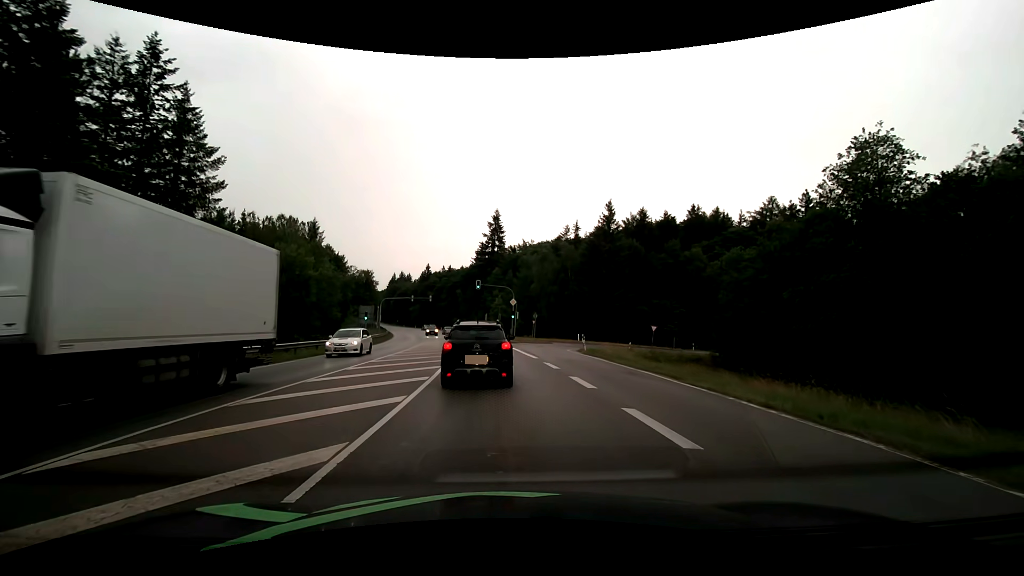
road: secondary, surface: asphalt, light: Day
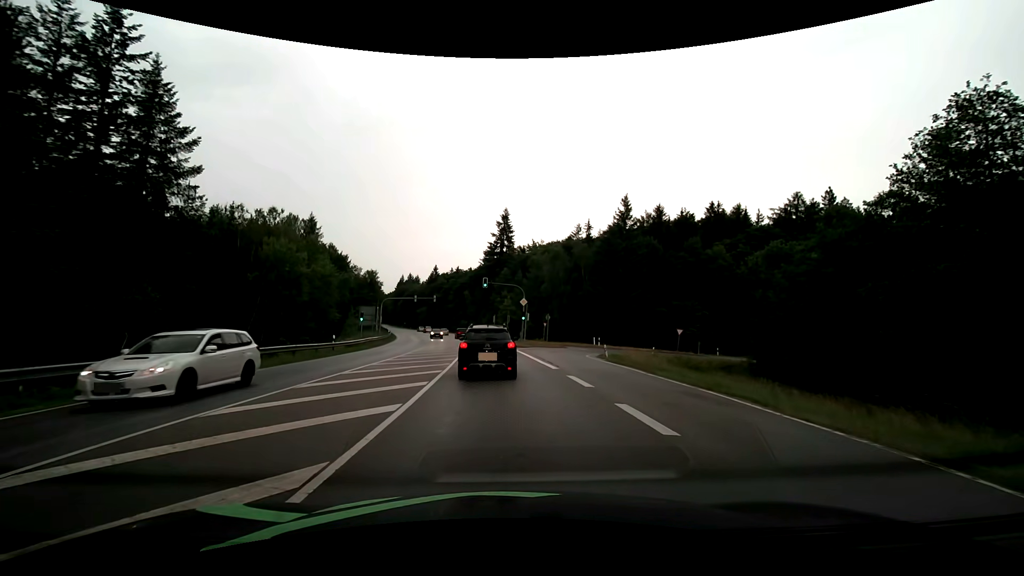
(-0.1, +5.3) m; -1°
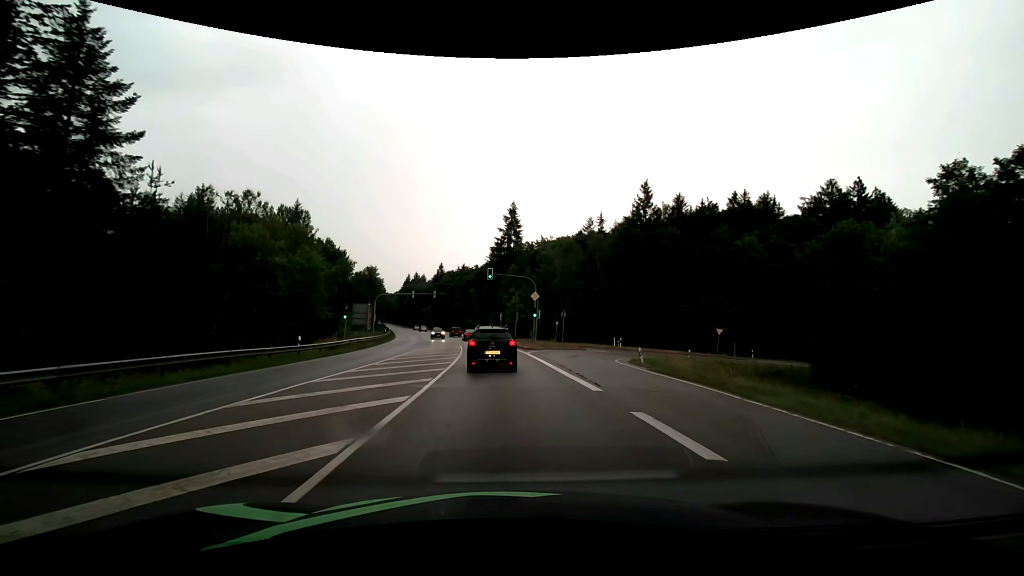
(-0.2, +7.5) m; -2°
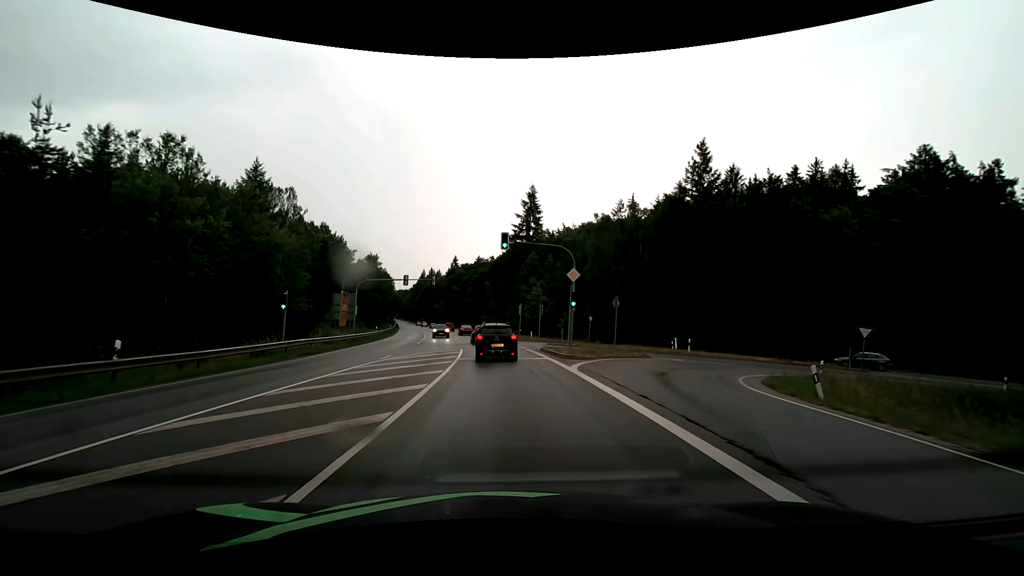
(-0.2, +14.9) m; -2°
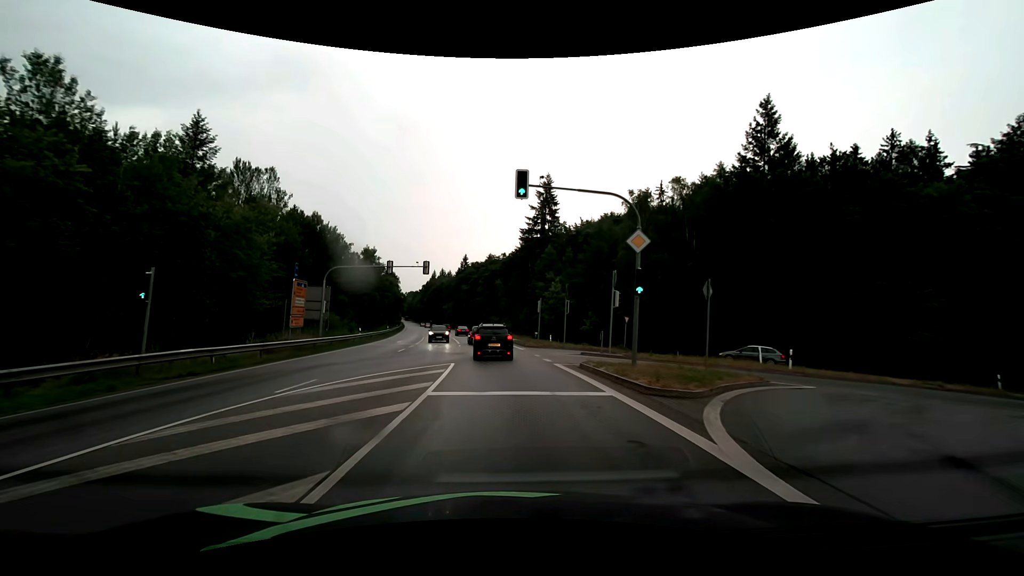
(-0.2, +11.6) m; -1°
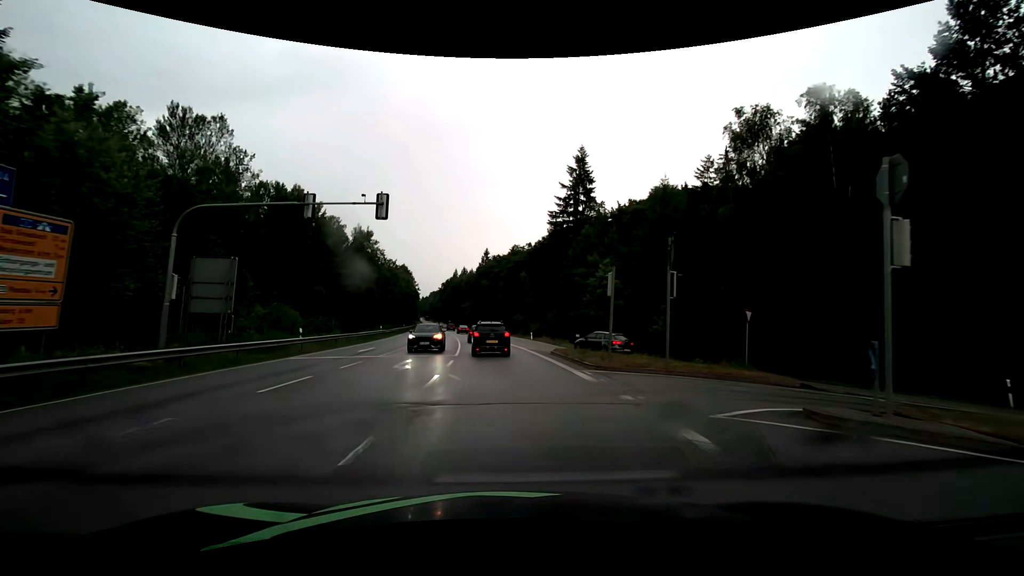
(-0.5, +18.8) m; -3°
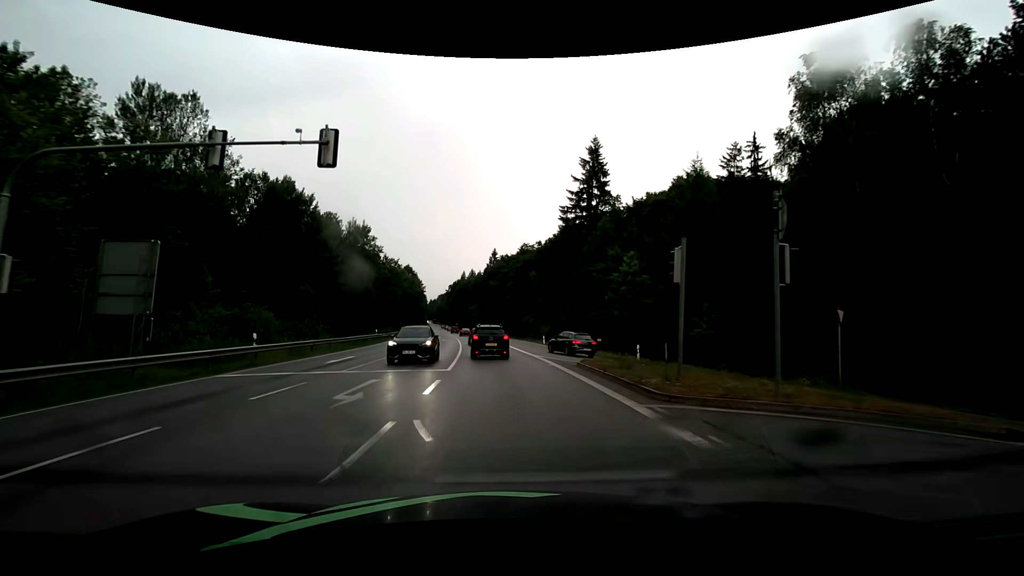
(0.0, +6.4) m; -1°
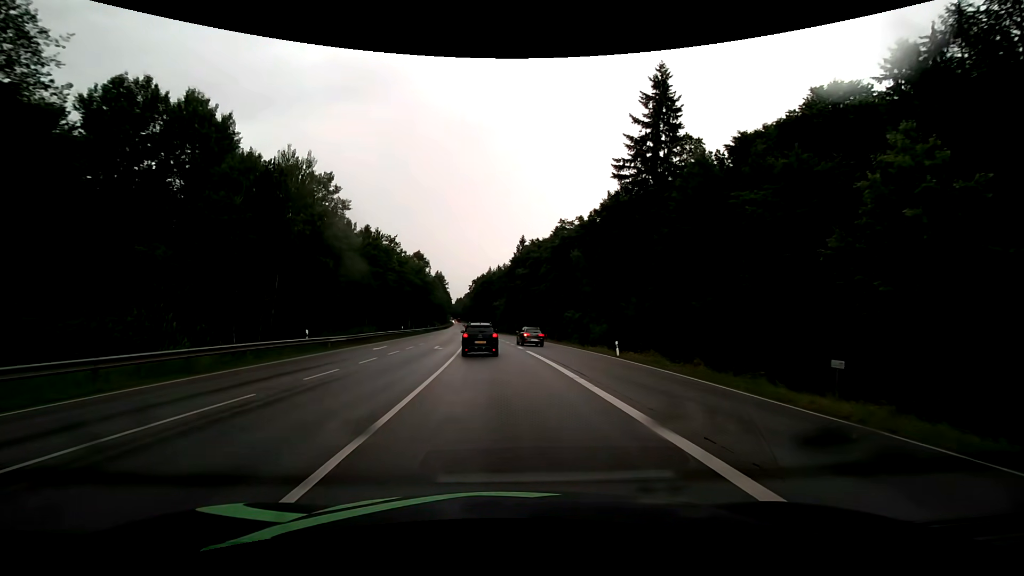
(-0.7, +25.9) m; -3°
(0, +10) (0, +20) (-1, +30) (-2, +40) (-2, +50) (-3, +60) (-4, +70) (-5, +80) (-6, +90) (-7, +100) m
